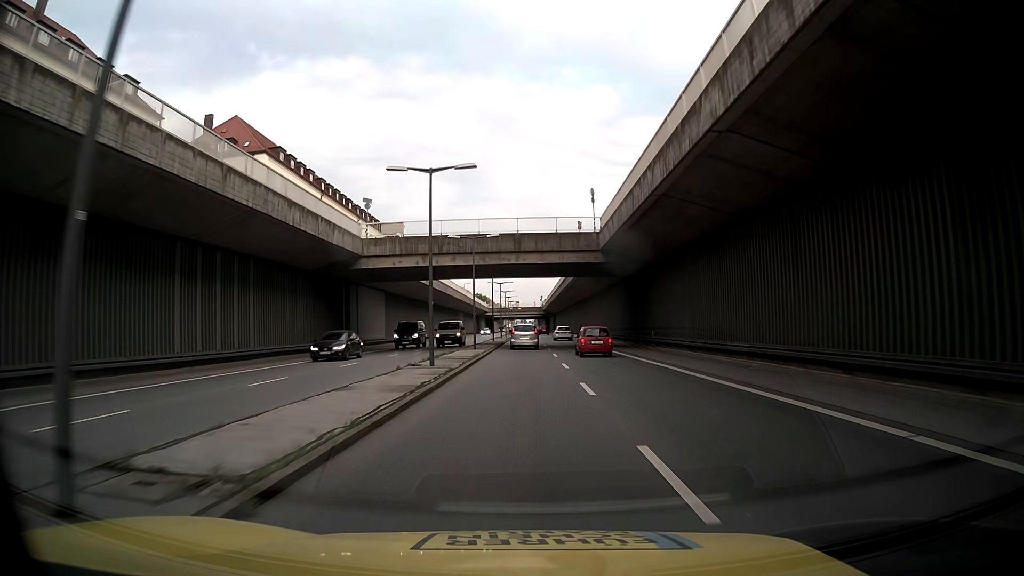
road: trunk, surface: asphalt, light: Day
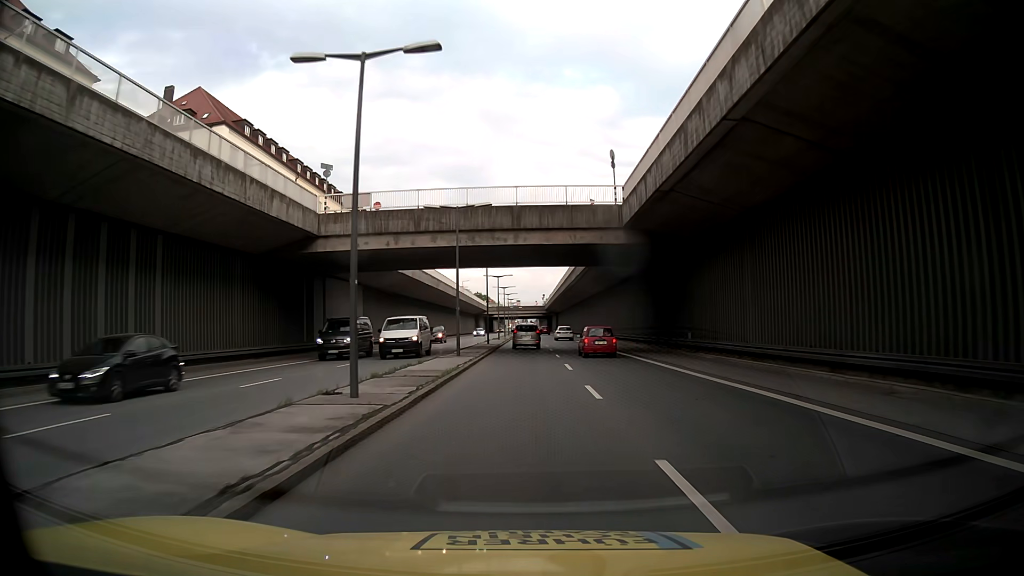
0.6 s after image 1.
(0.0, +9.7) m; 0°
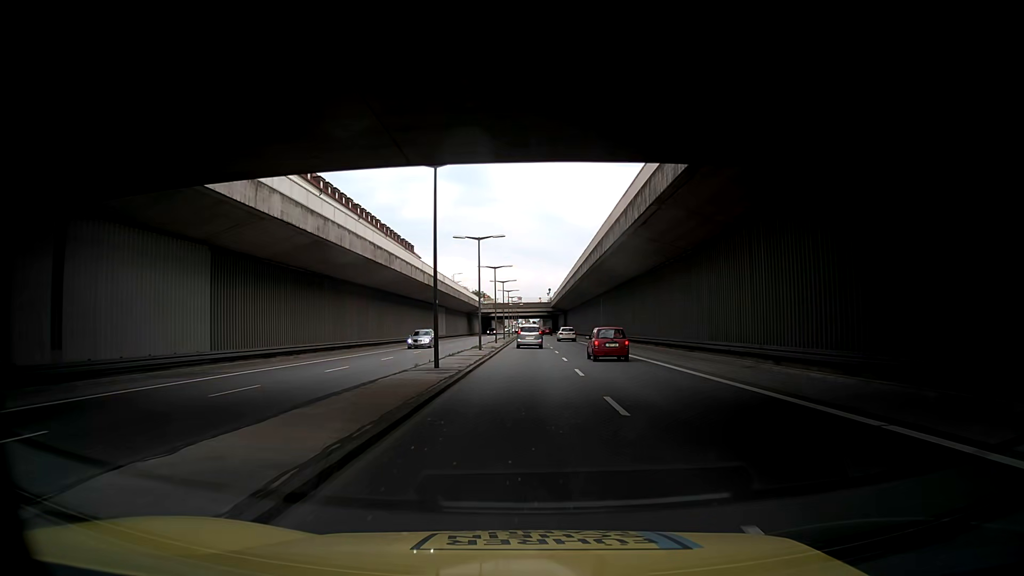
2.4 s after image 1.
(0.0, +29.2) m; 0°
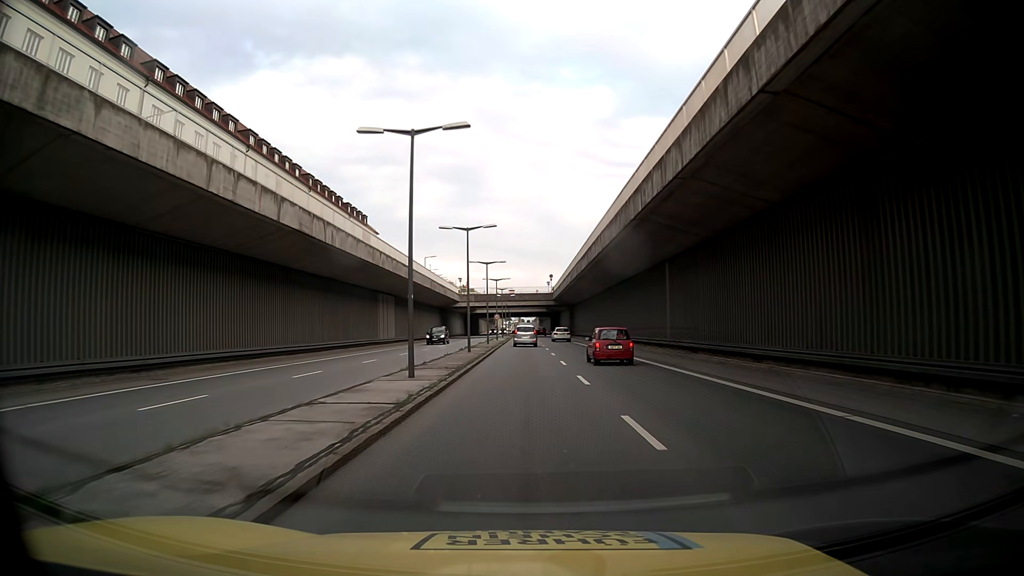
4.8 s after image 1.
(-0.1, +38.9) m; +1°
(0, +10) (0, +20) (0, +30) (0, +40) (0, +50) (0, +60) (0, +70) (0, +80) (0, +90) (0, +100) m
